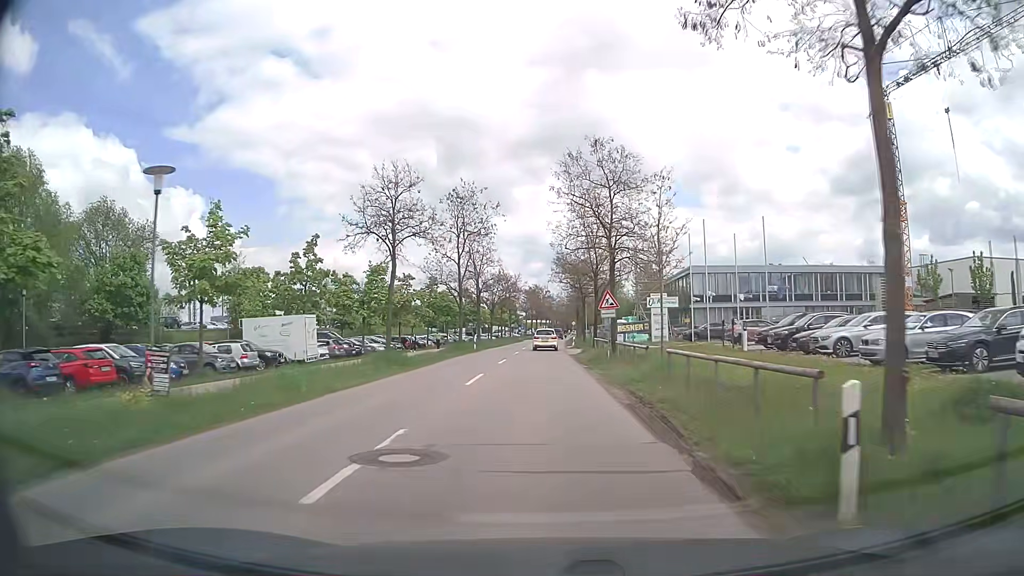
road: tertiary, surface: asphalt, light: Day
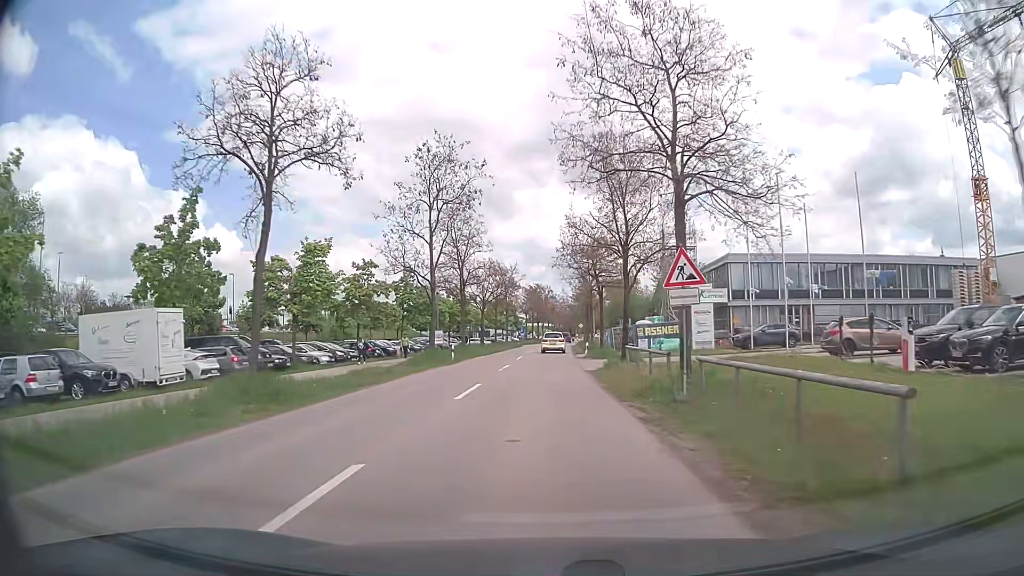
(+0.1, +14.4) m; 0°
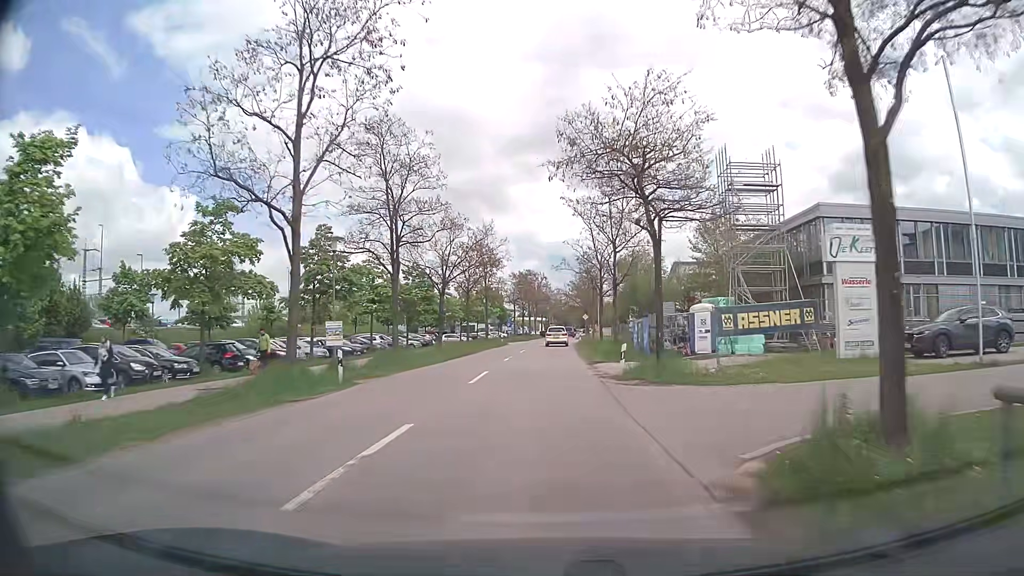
(+0.2, +21.5) m; 0°
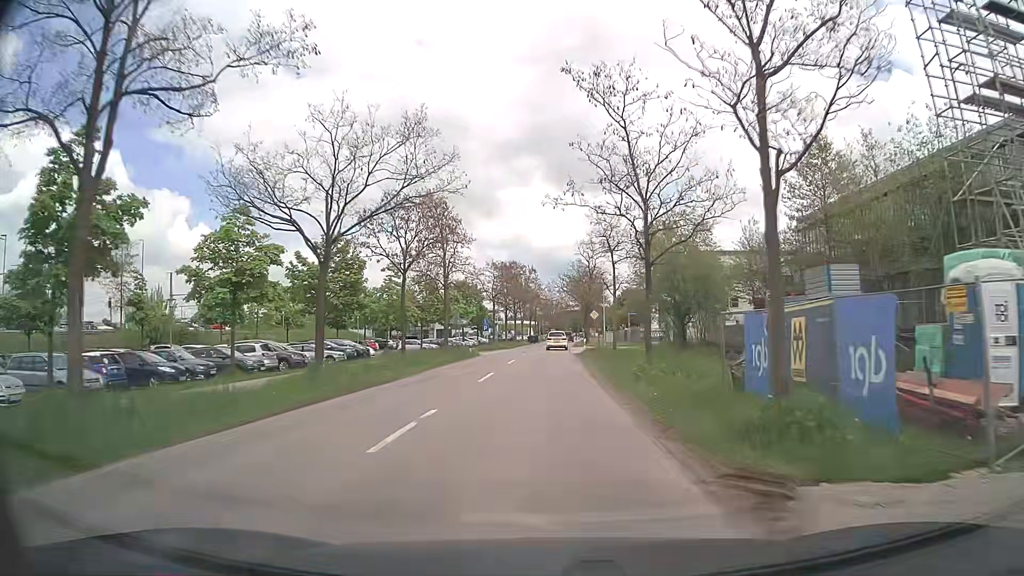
(+0.2, +21.5) m; +1°
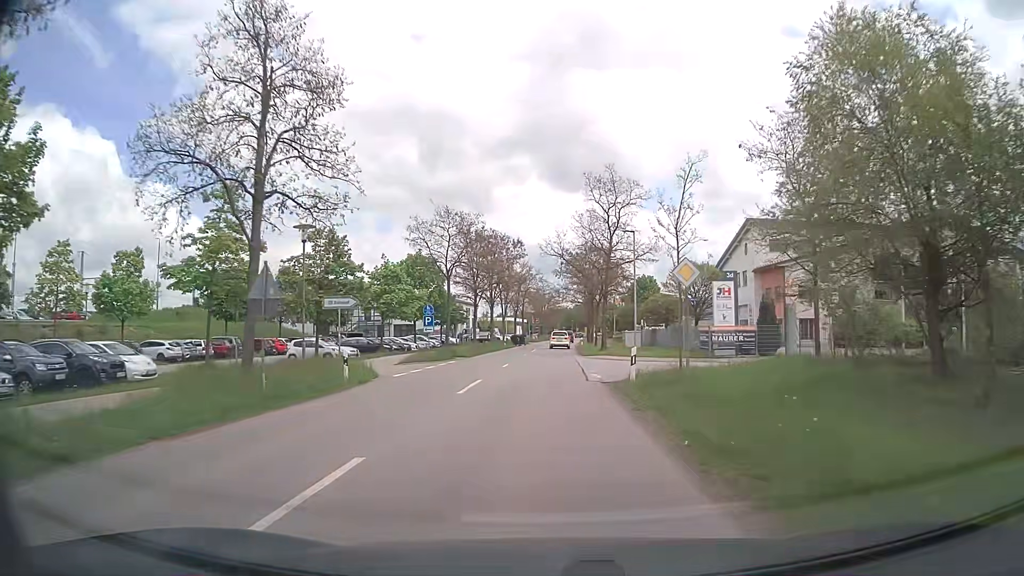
(+0.3, +28.5) m; +1°
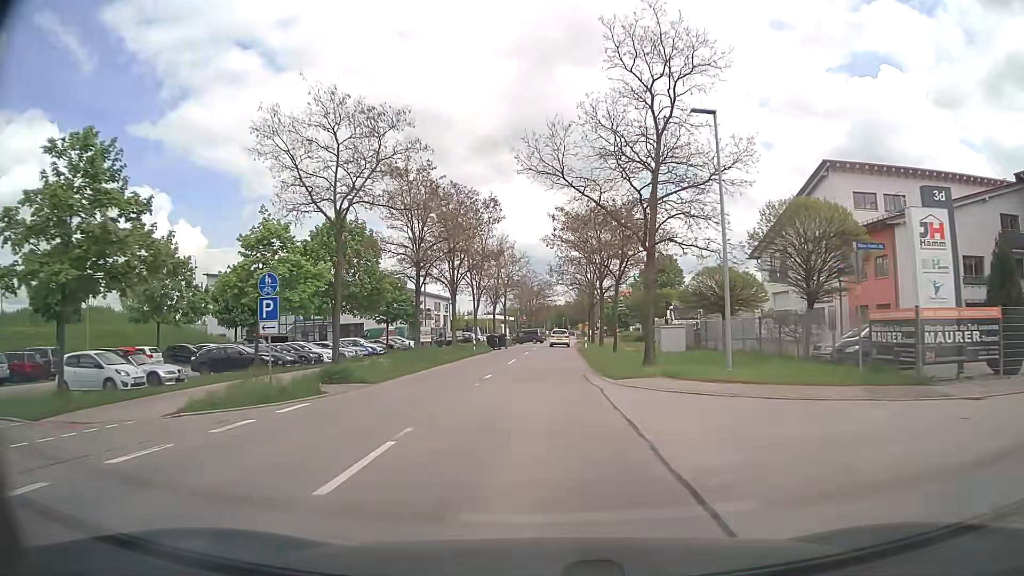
(+0.1, +21.5) m; +1°
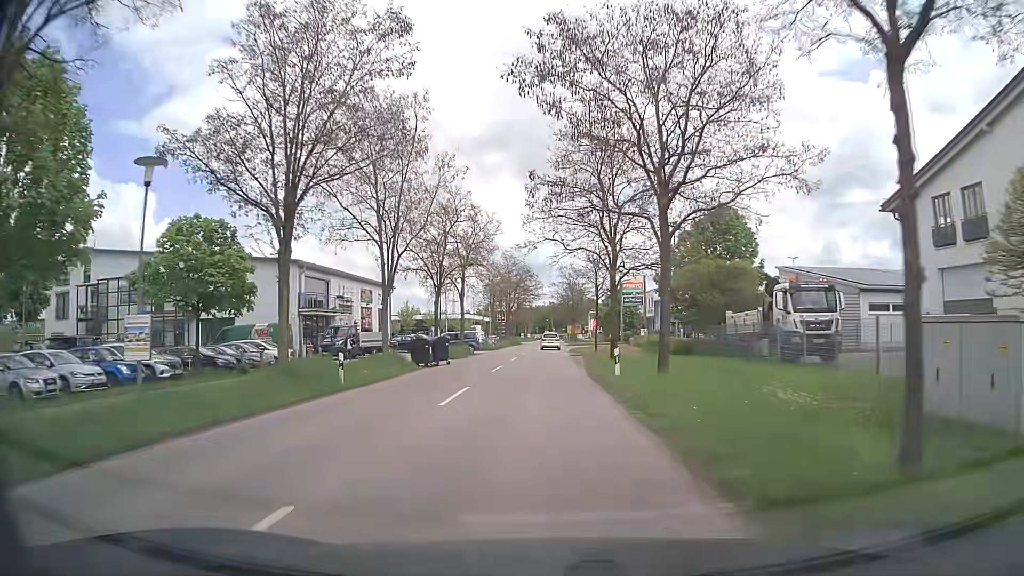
(+0.3, +28.6) m; +1°
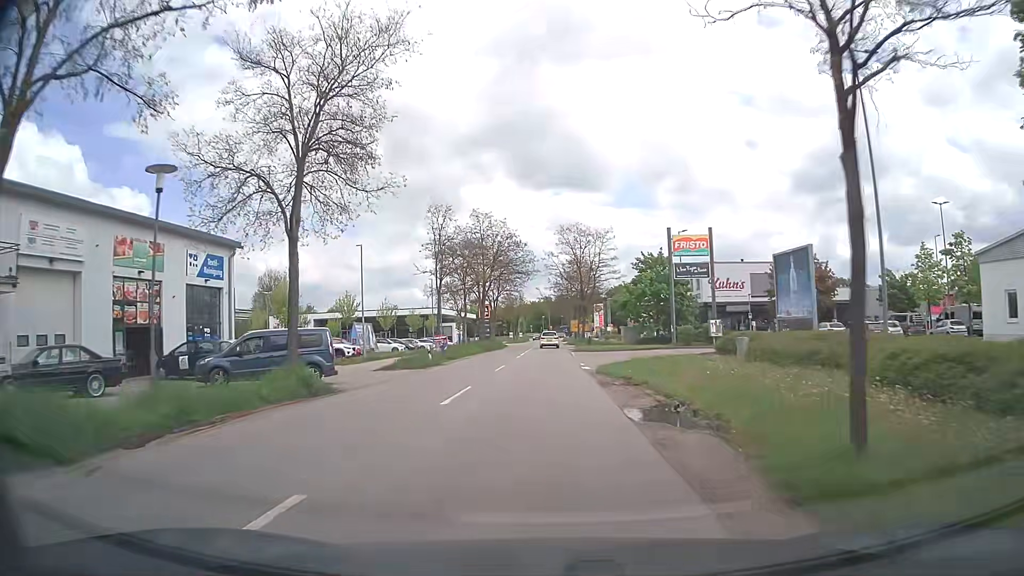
(+0.7, +35.6) m; 0°
(0, +10) (0, +20) (0, +30) (+1, +40) (+1, +50) (+2, +60) (+2, +70) (+2, +80) (+3, +90) (+3, +100) m
